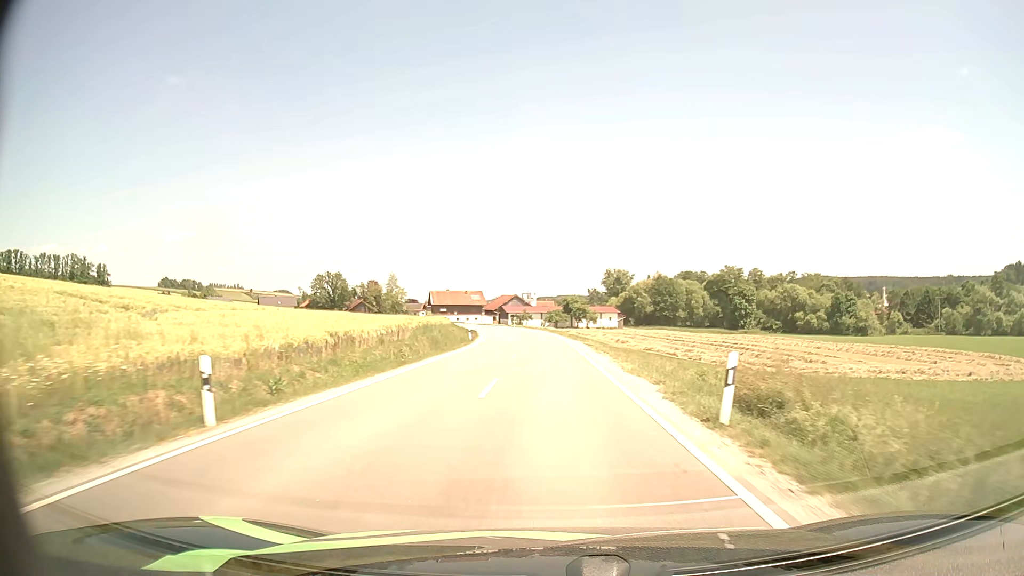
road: secondary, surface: asphalt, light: Day
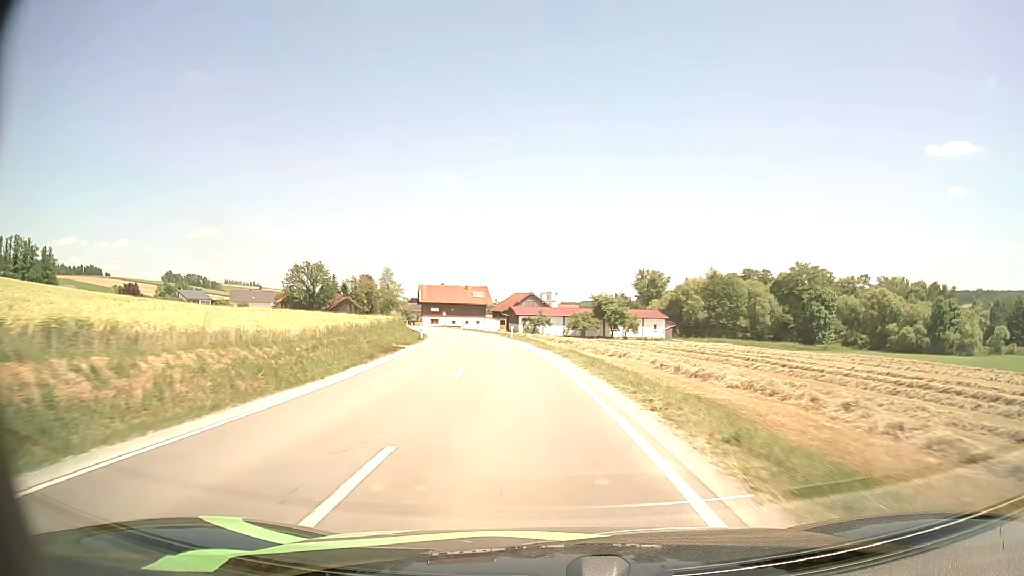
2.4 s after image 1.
(-0.2, +44.6) m; -2°
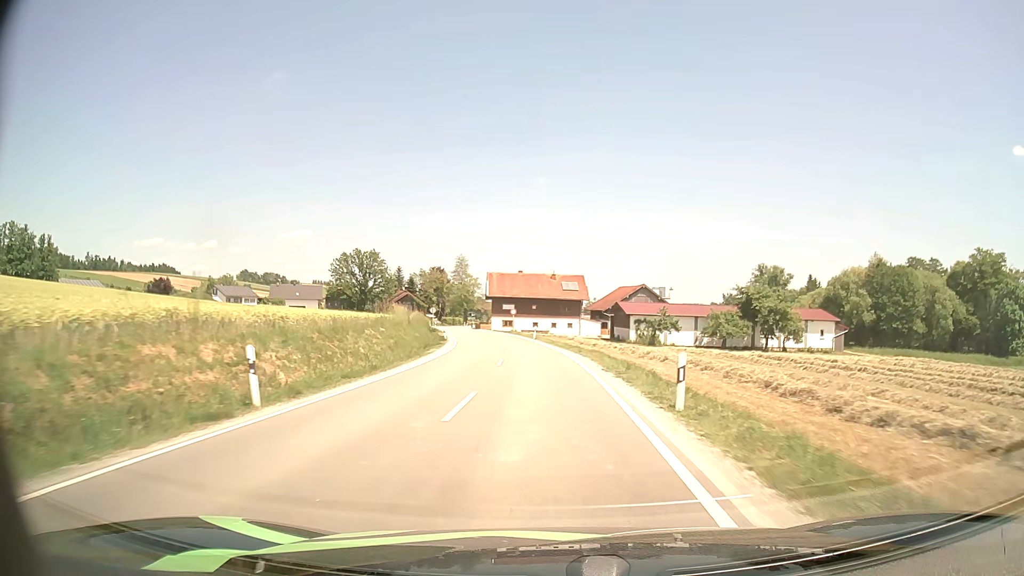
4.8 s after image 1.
(-3.2, +41.9) m; -8°
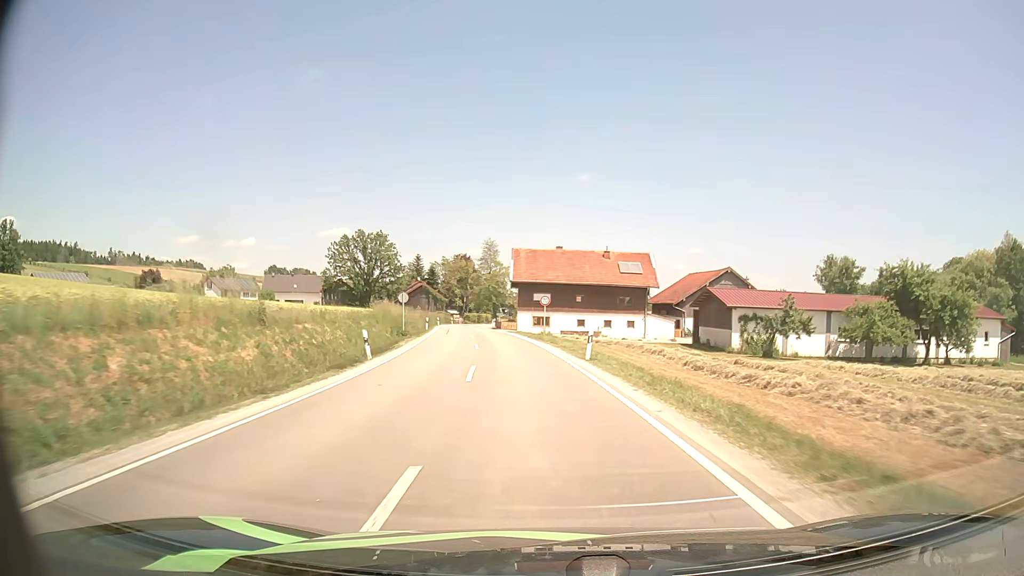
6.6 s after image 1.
(-0.9, +31.2) m; -3°
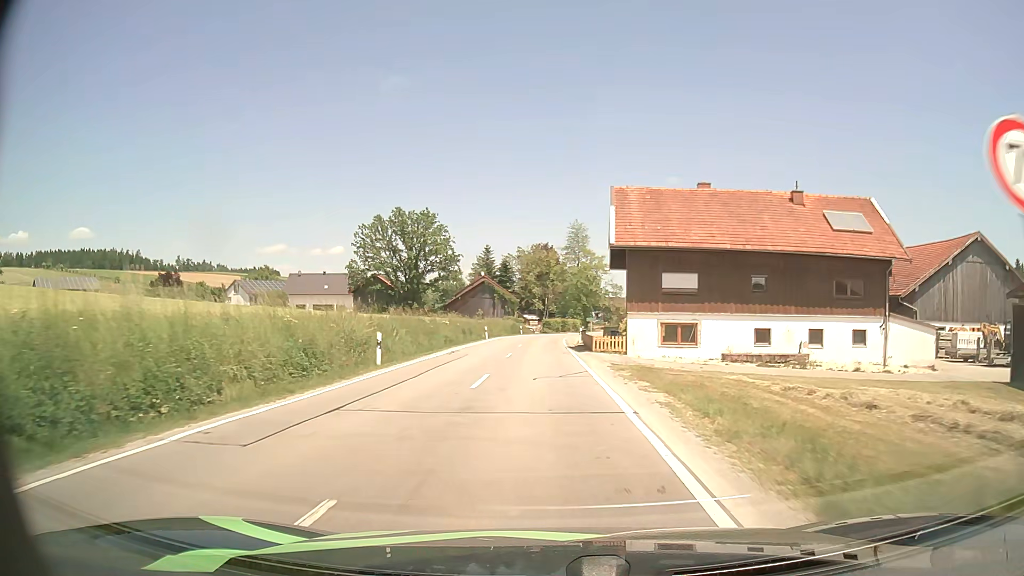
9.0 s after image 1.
(-2.3, +37.0) m; -8°
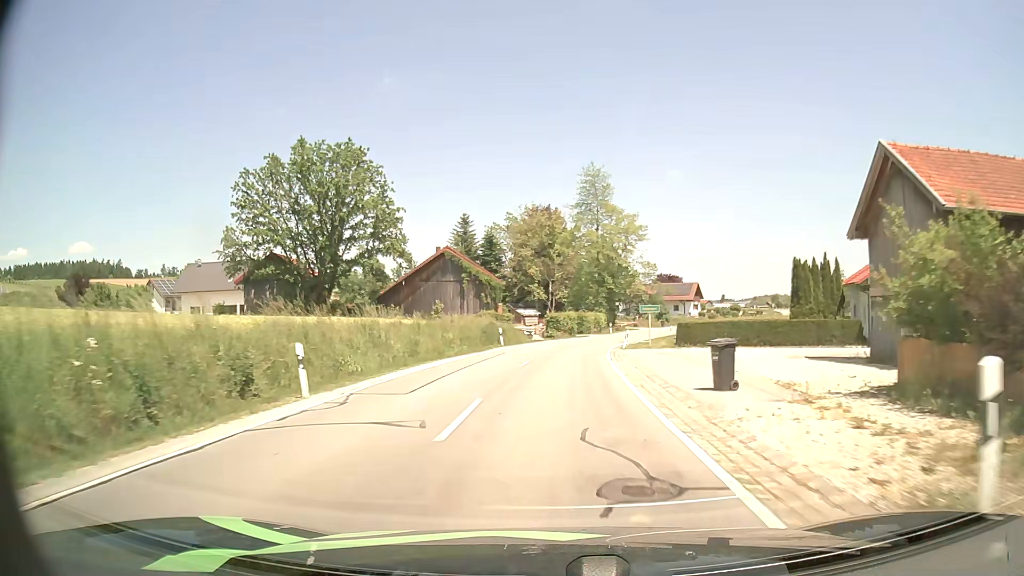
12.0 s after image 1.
(-0.3, +41.8) m; 0°
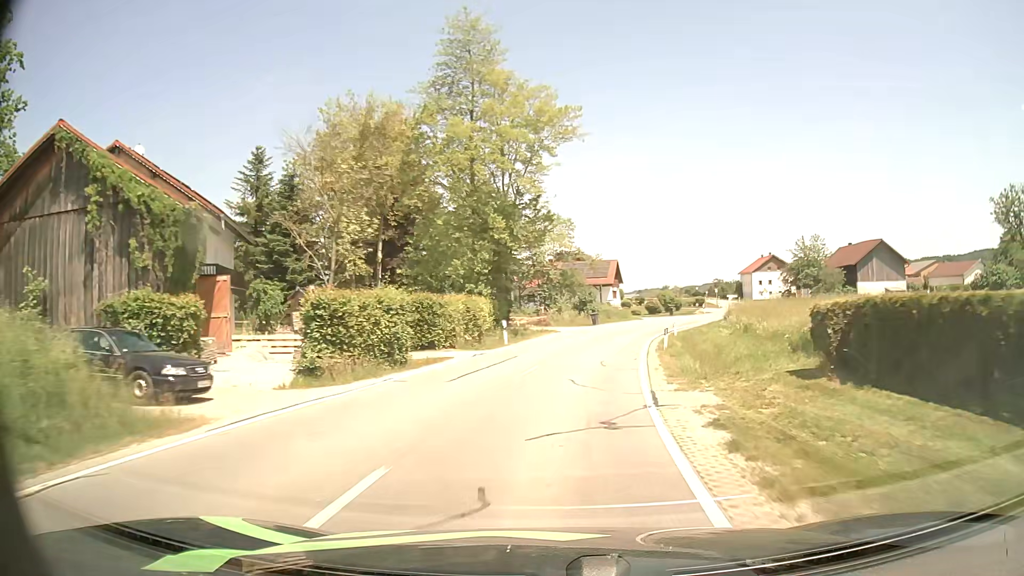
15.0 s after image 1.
(+2.5, +41.0) m; +10°
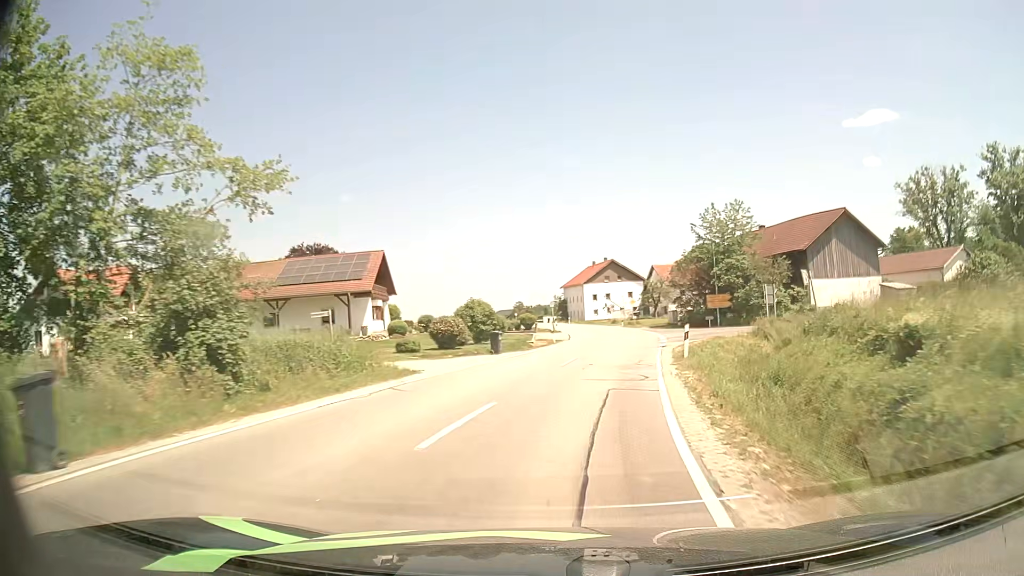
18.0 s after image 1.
(+6.0, +42.5) m; +17°
(0, +10) (+2, +20) (+3, +30) (+5, +40) (+5, +50) (+6, +60) (+6, +70) (+5, +80) (+4, +90) (+3, +100) m
